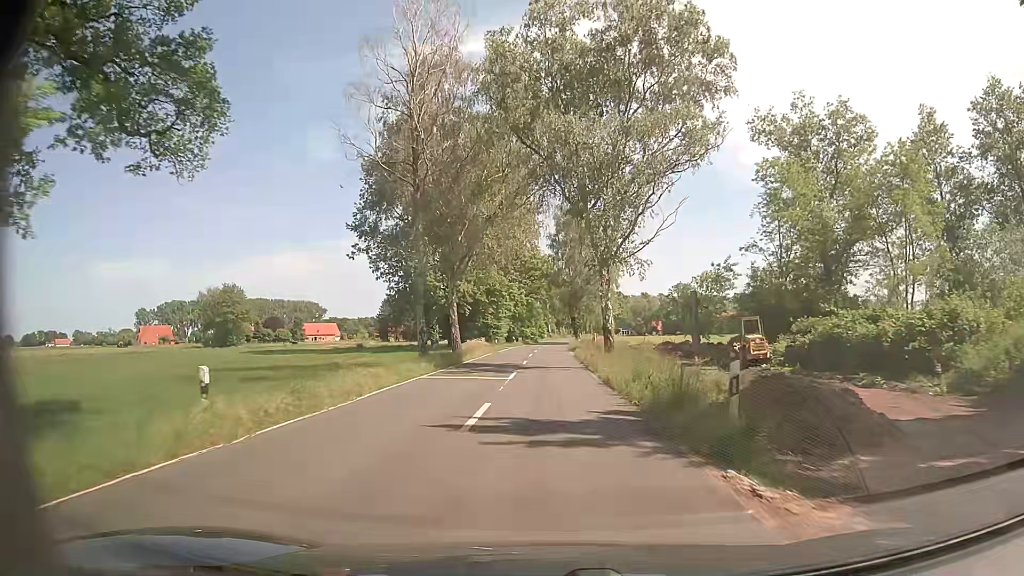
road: secondary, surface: asphalt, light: Day
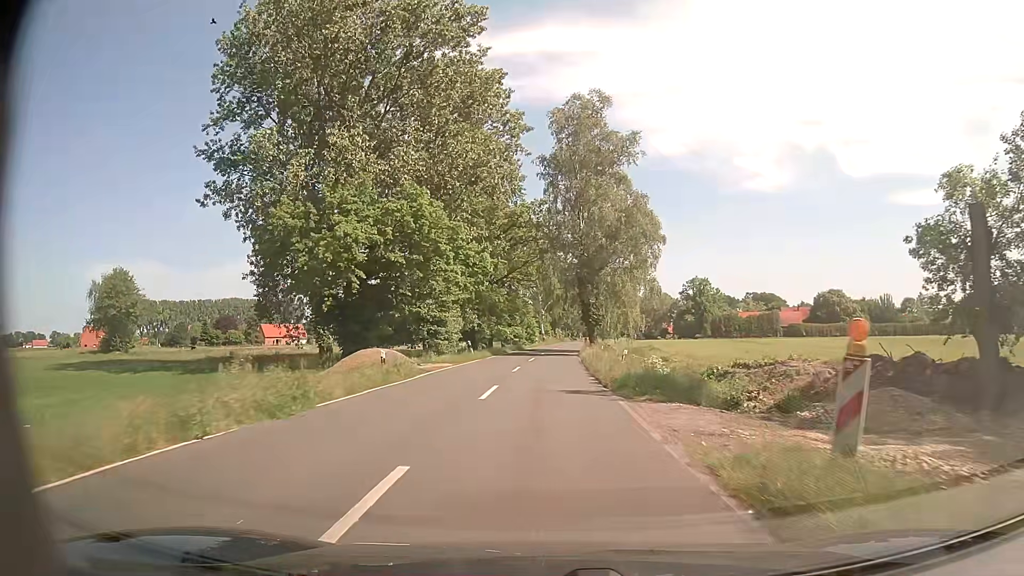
(+0.2, +41.7) m; +1°
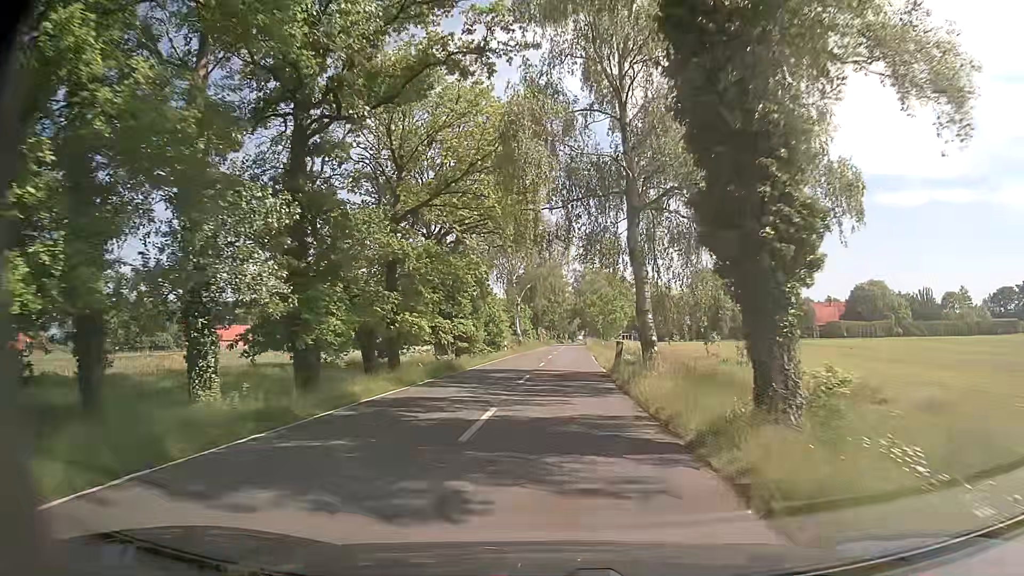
(+0.3, +40.8) m; +1°
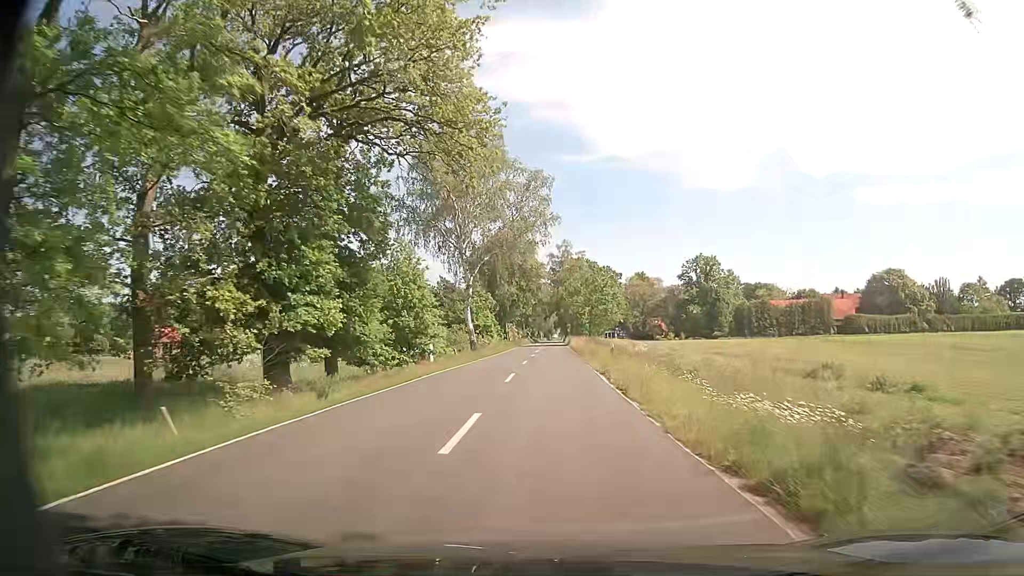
(+0.7, +24.3) m; +3°
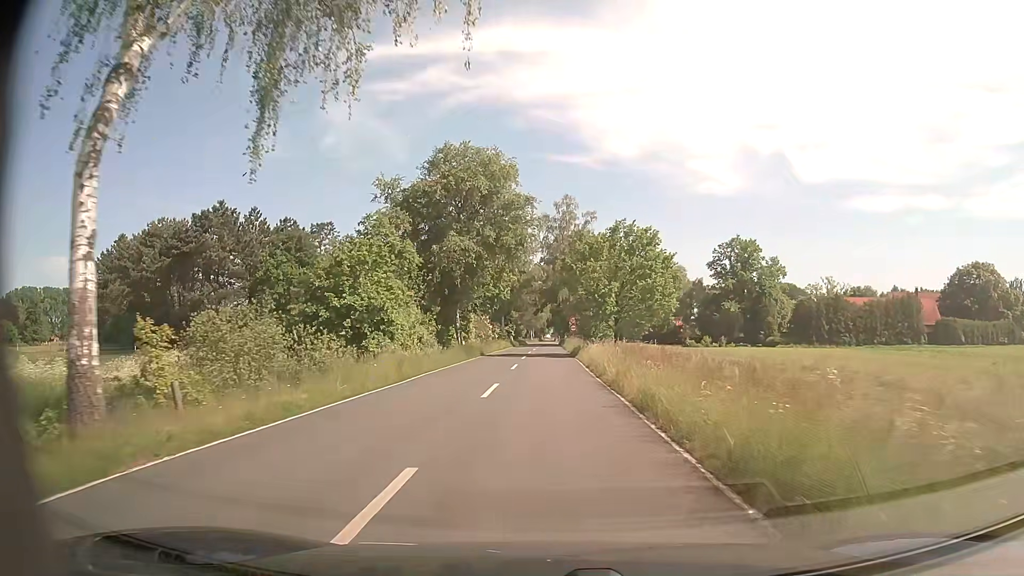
(+0.3, +39.7) m; +1°
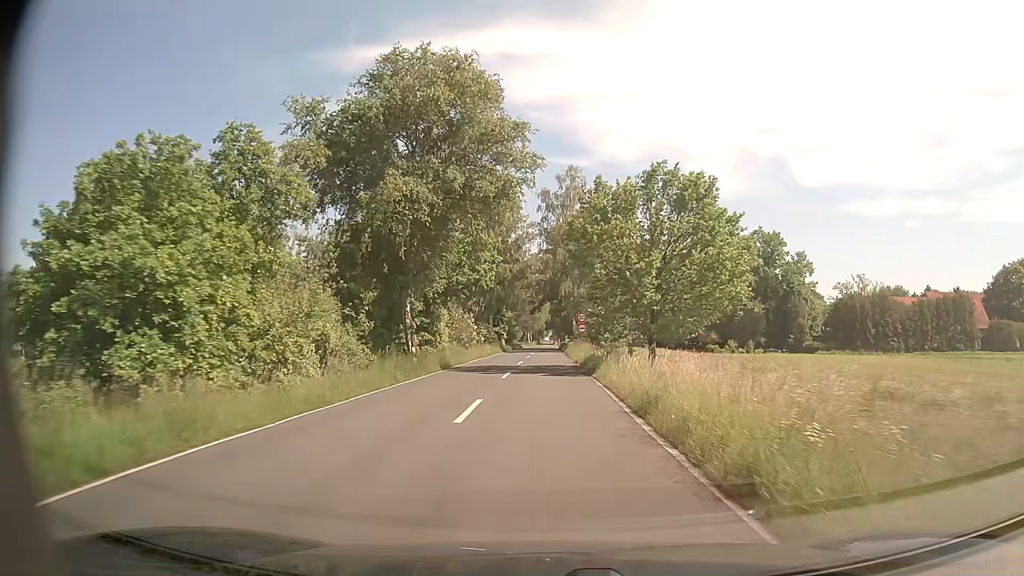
(0.0, +15.6) m; 0°
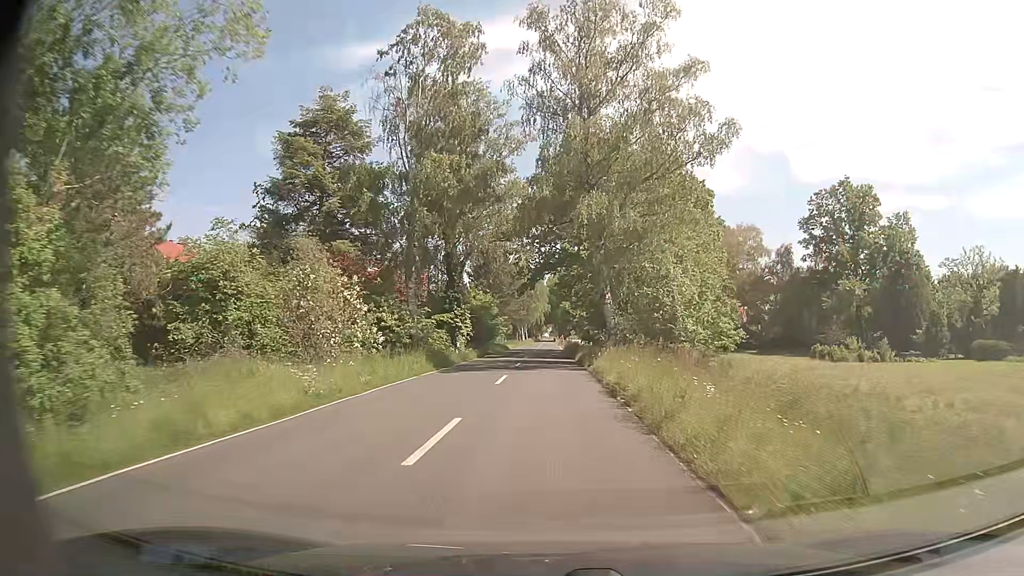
(+0.2, +38.5) m; +1°
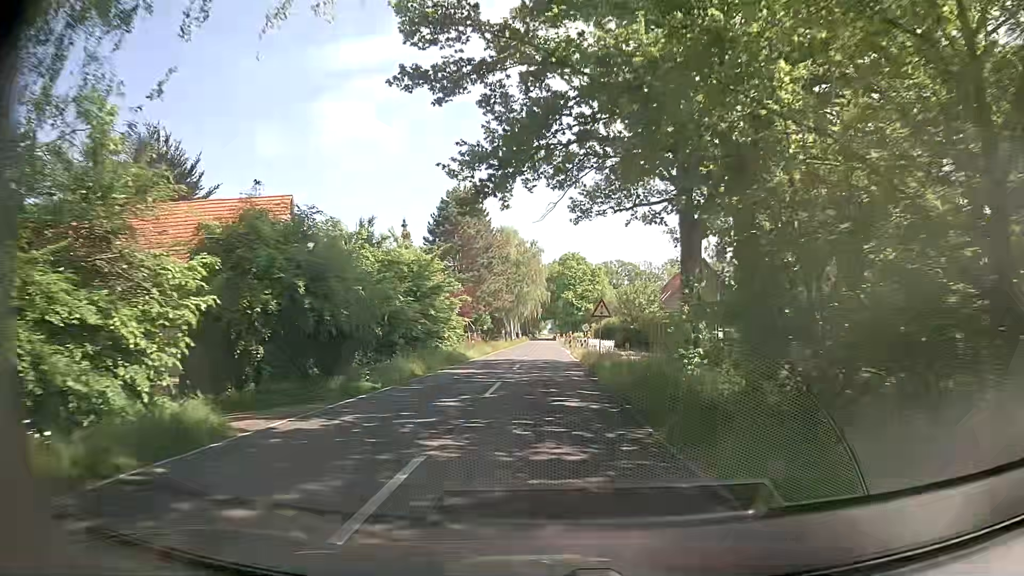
(-0.5, +38.2) m; -1°
(0, +10) (0, +20) (0, +30) (0, +40) (0, +50) (0, +60) (0, +70) (0, +80) (0, +90) (0, +100) m
